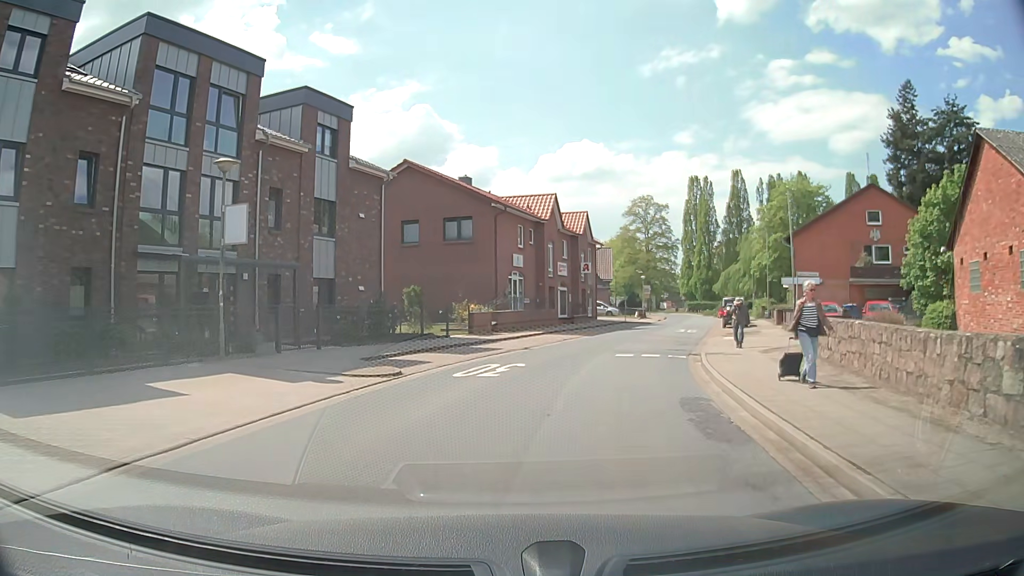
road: tertiary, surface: asphalt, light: Day
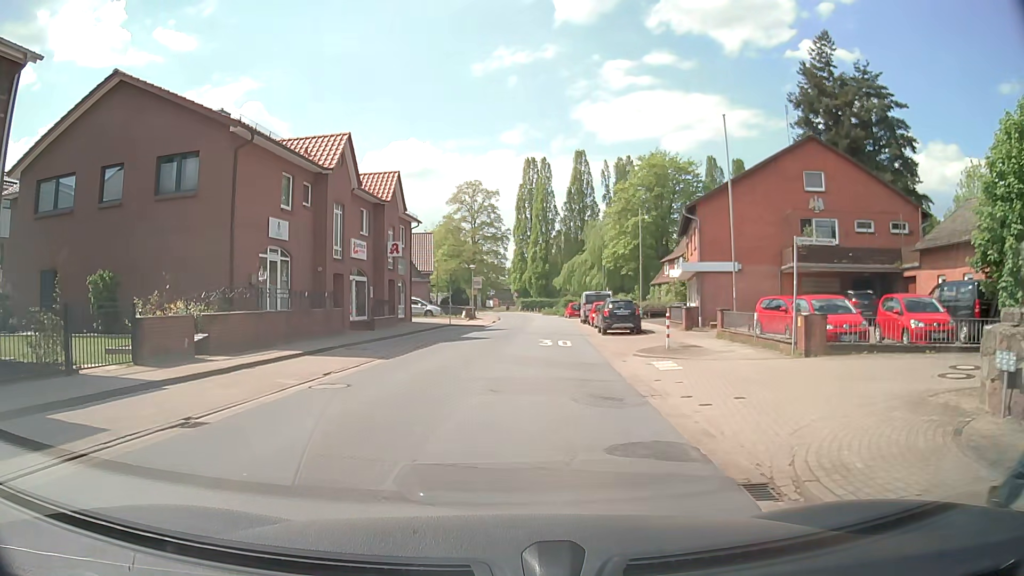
(+2.2, +15.4) m; +15°
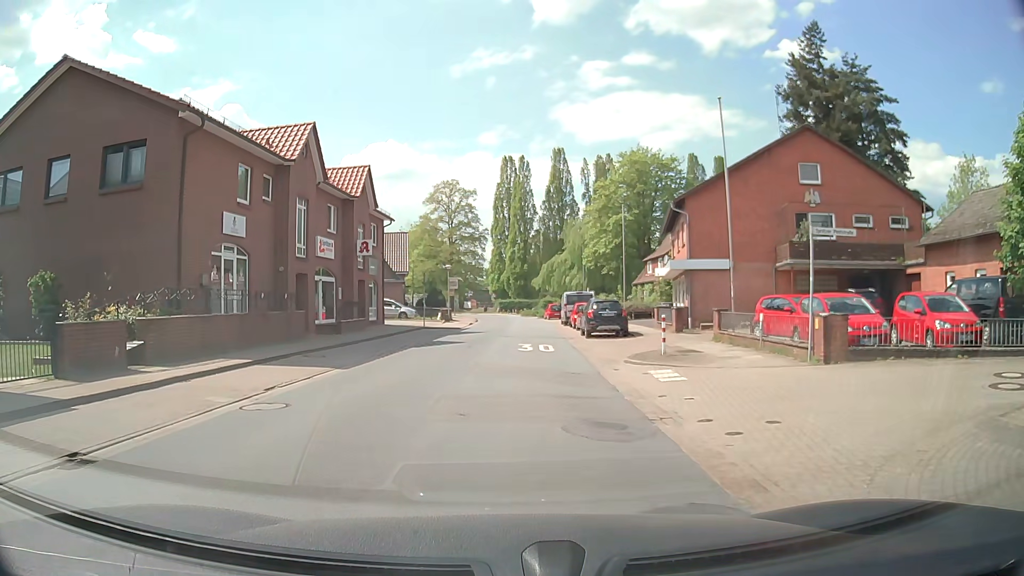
(+0.1, +2.1) m; +2°
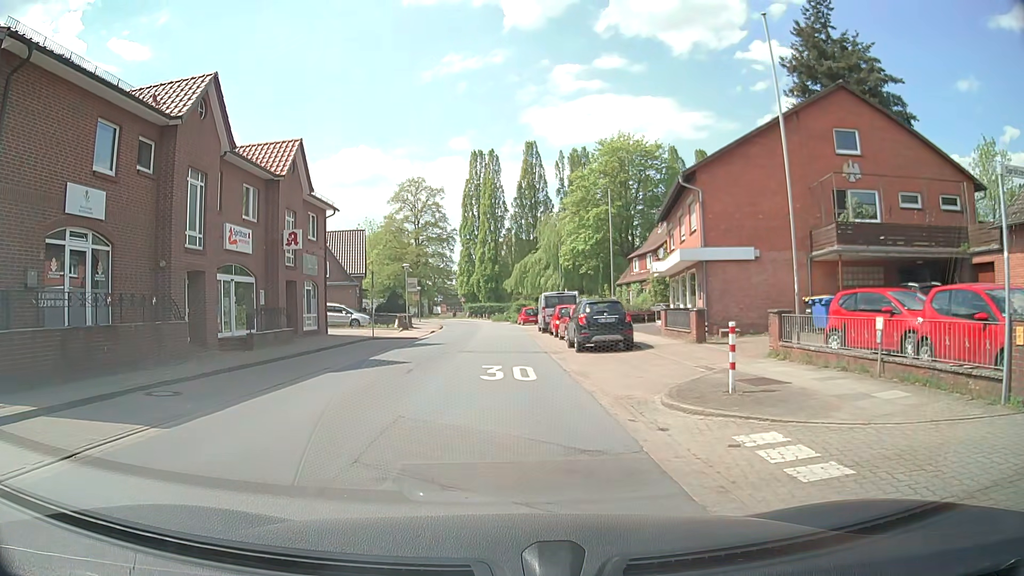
(+0.4, +7.4) m; +3°
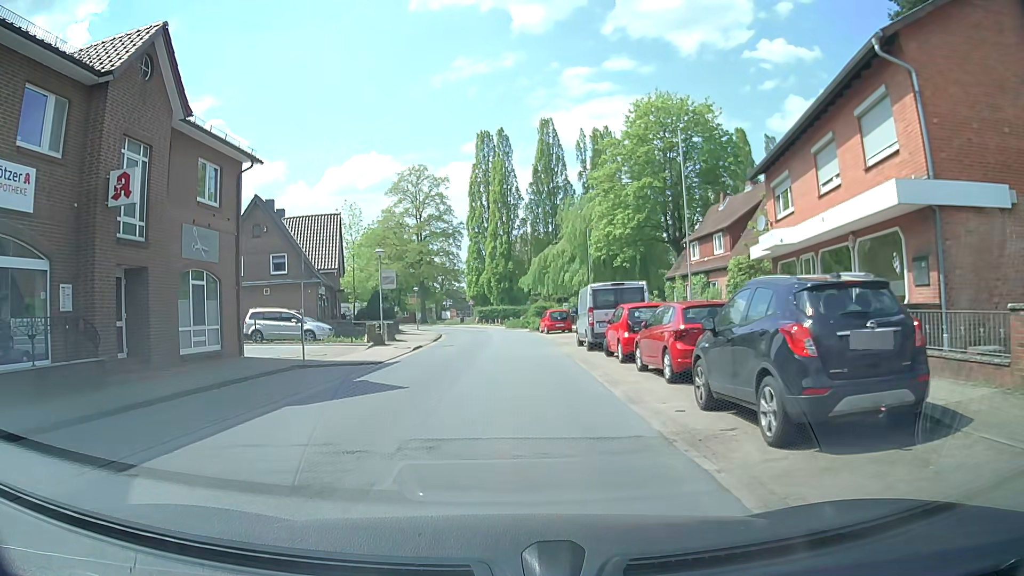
(-0.3, +14.8) m; -2°
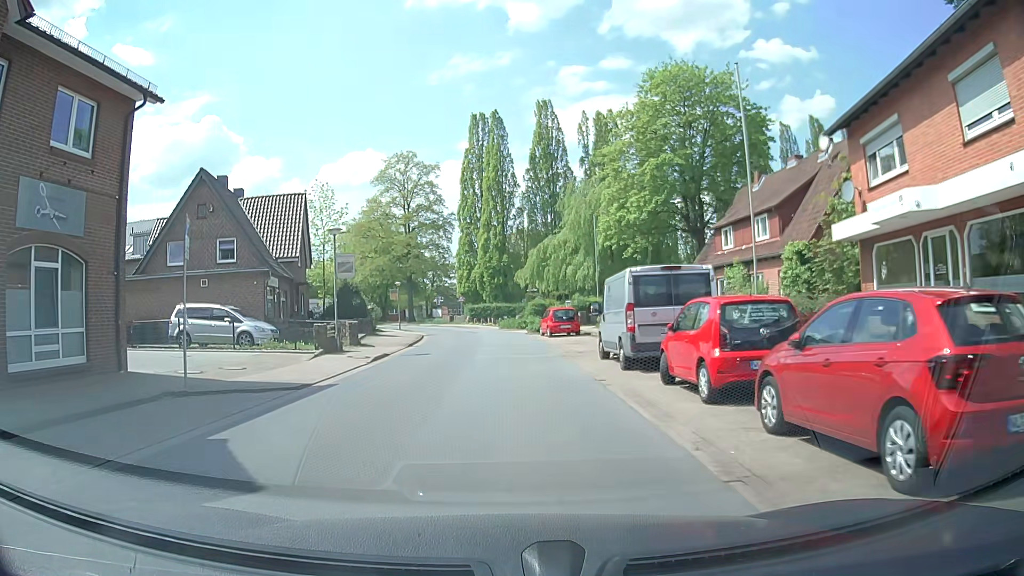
(+0.1, +7.7) m; +1°
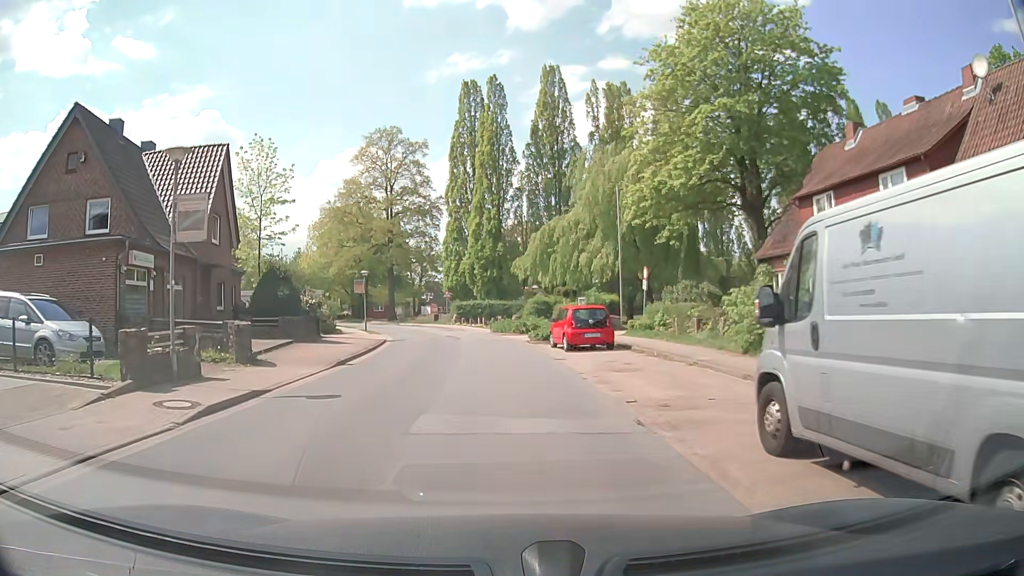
(+0.1, +12.3) m; 0°
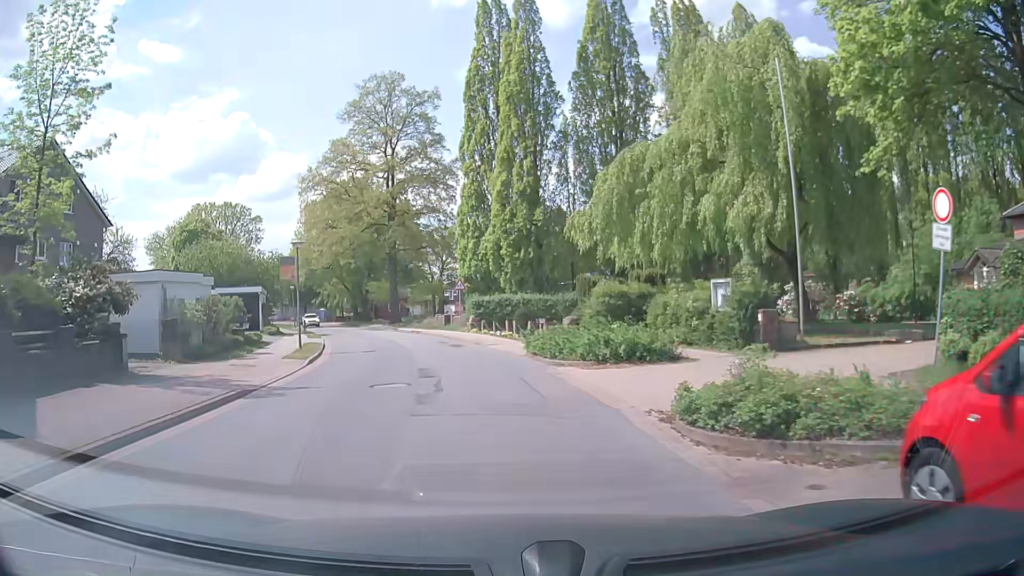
(-0.2, +21.1) m; -3°
